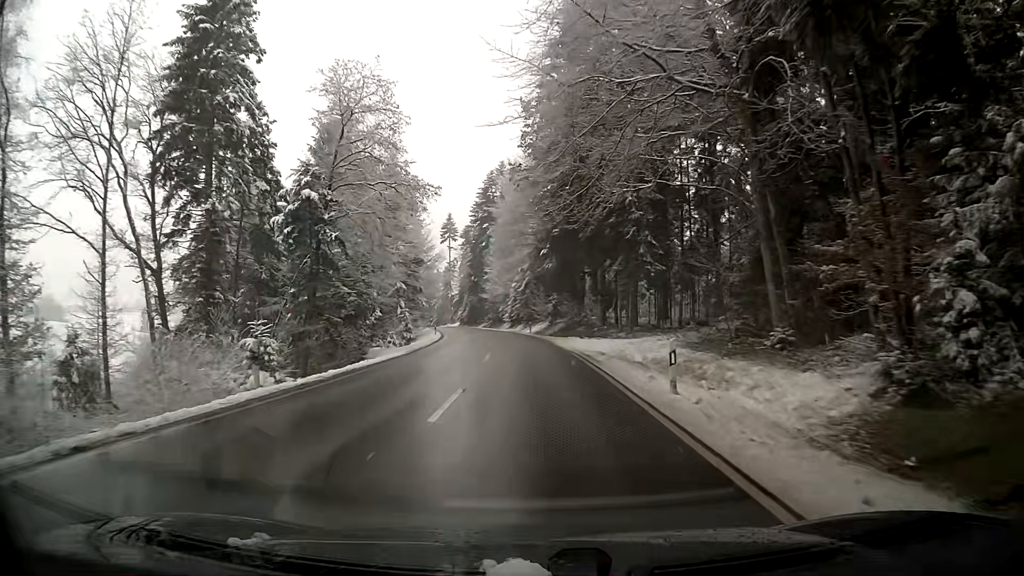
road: tertiary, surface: asphalt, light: Day
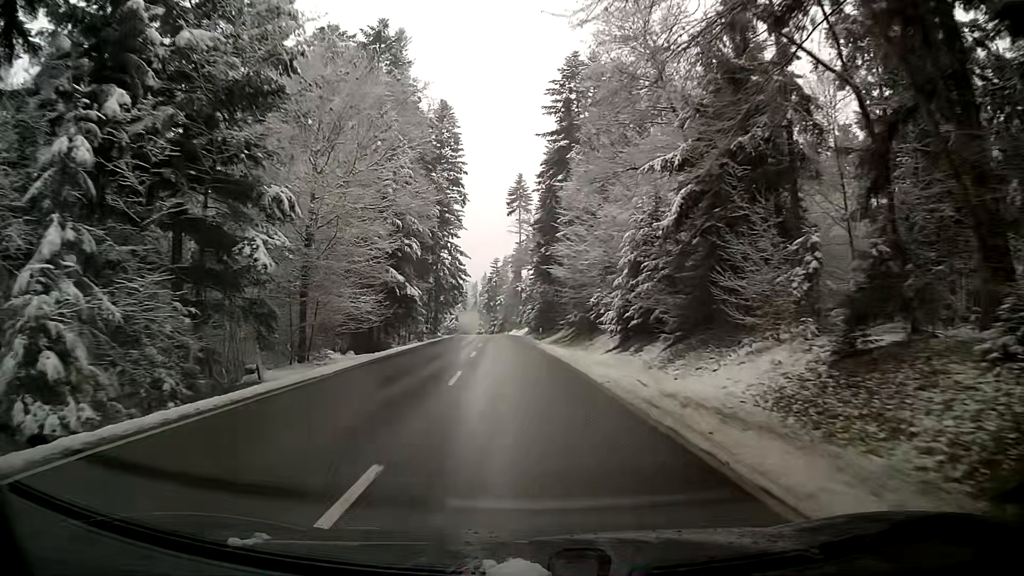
(-3.7, +54.9) m; -9°
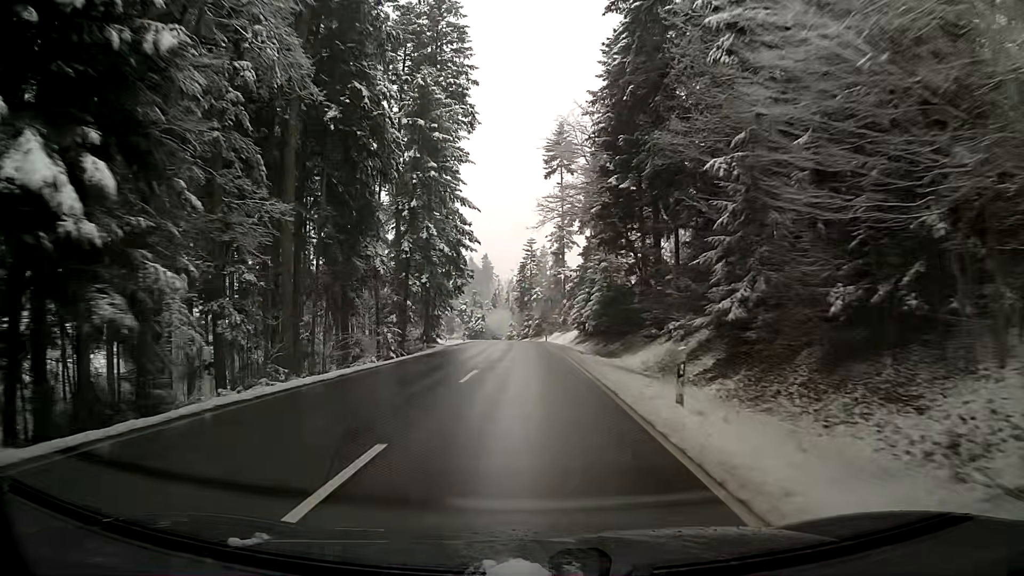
(-0.8, +34.9) m; -3°
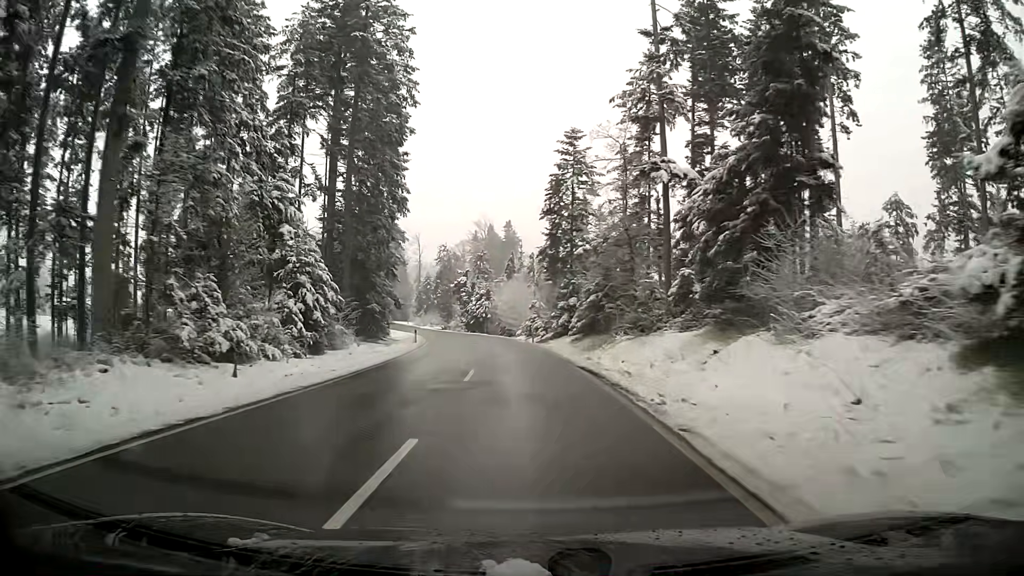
(-0.9, +59.5) m; -2°
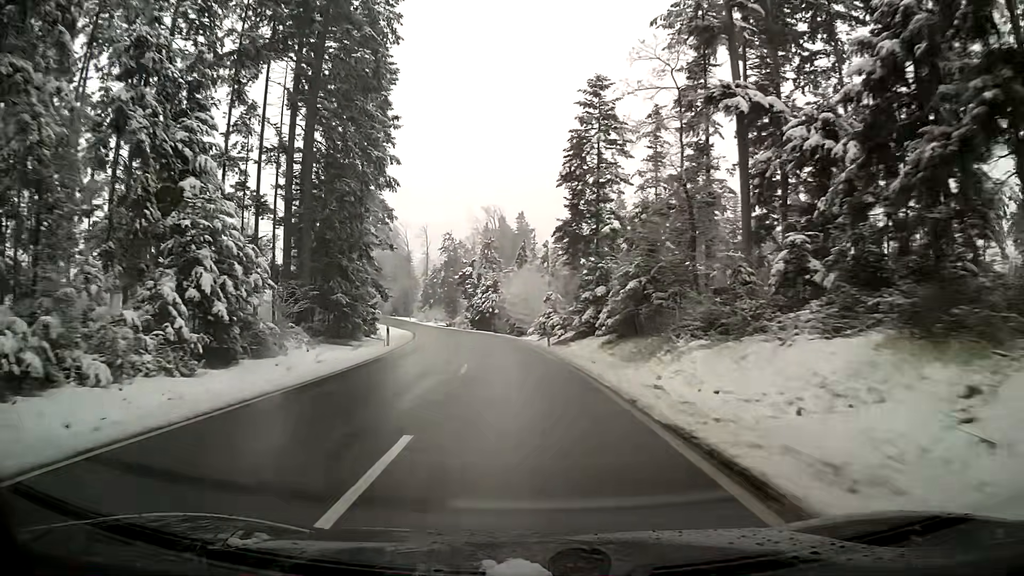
(-0.2, +11.7) m; -2°
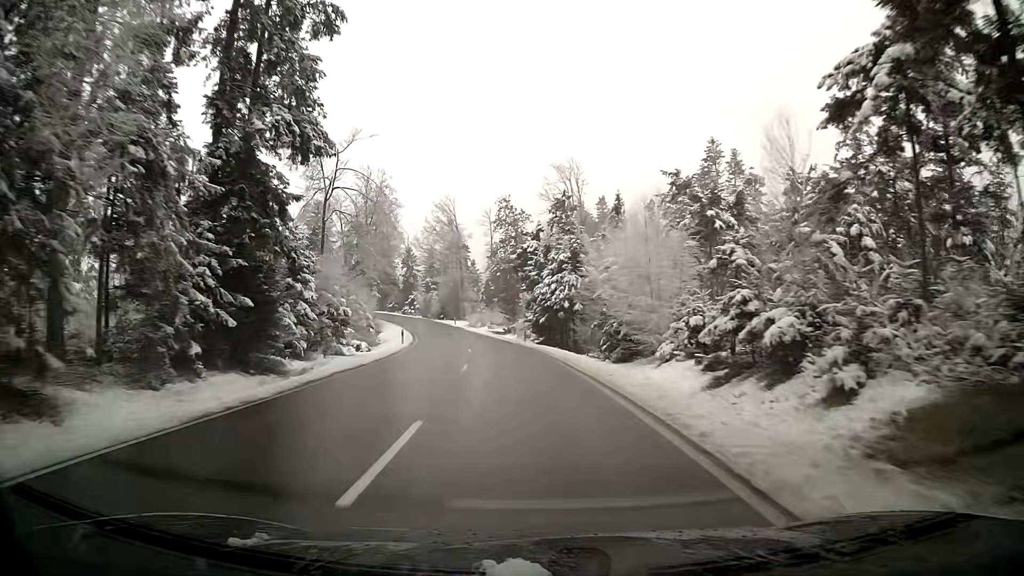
(-2.2, +34.7) m; -7°
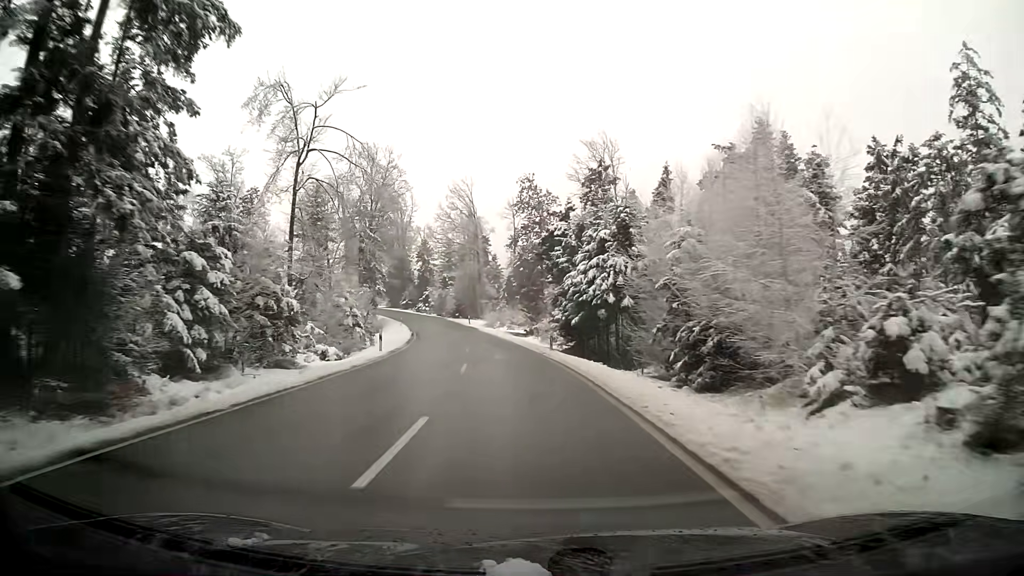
(-0.2, +11.6) m; -2°
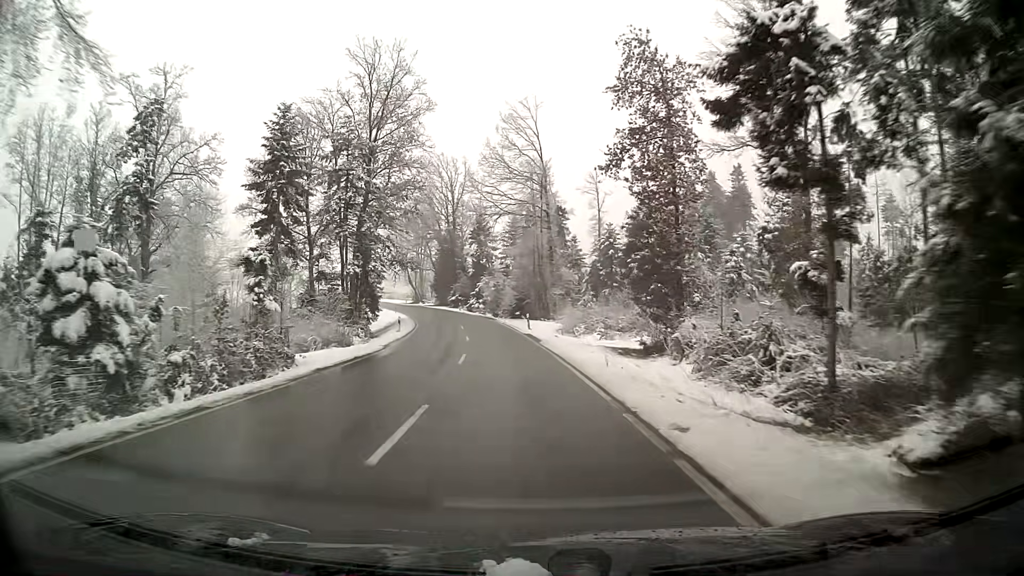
(-2.1, +35.3) m; -7°
